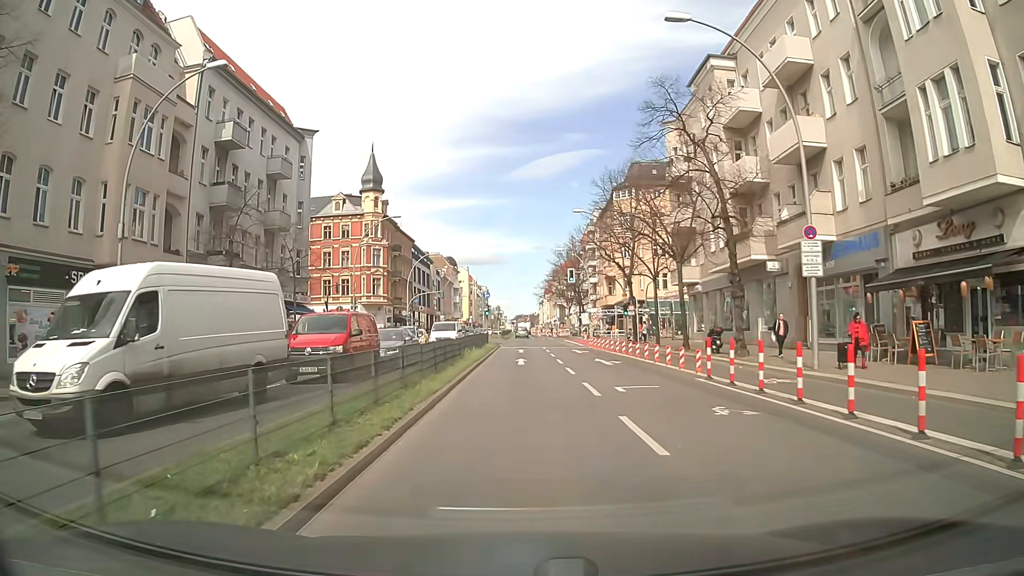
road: primary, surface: asphalt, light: Day
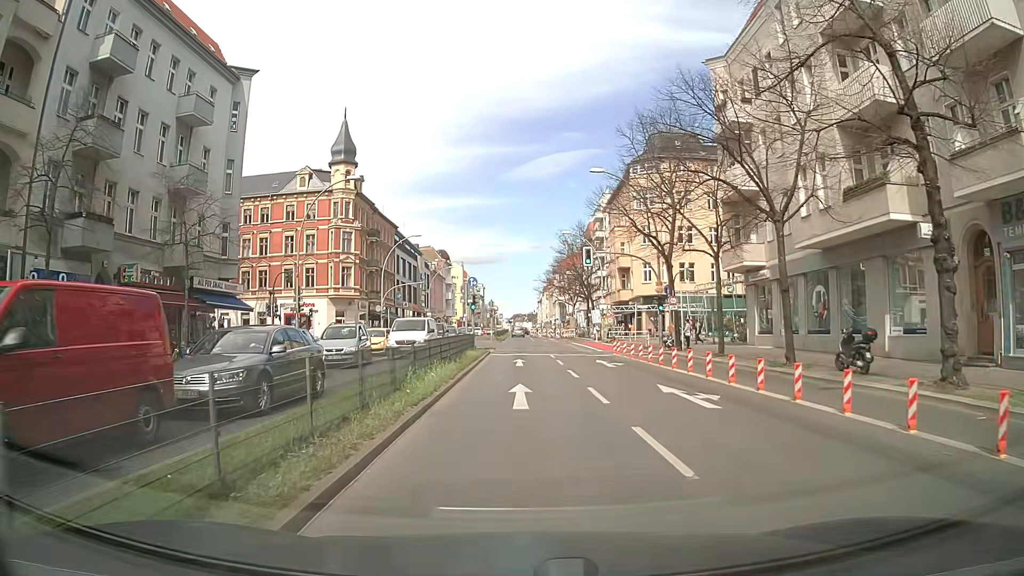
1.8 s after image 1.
(0.0, +13.6) m; 0°
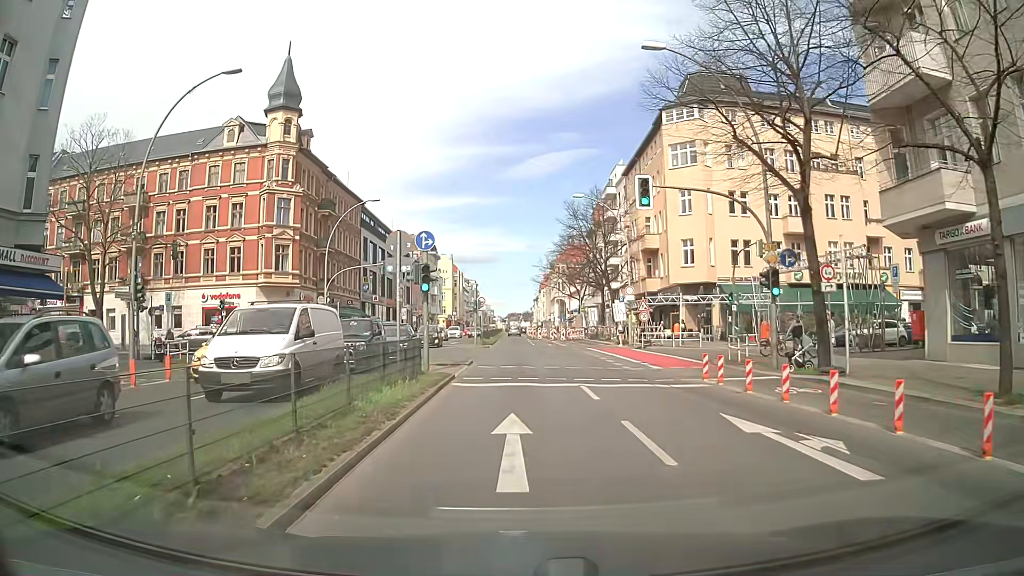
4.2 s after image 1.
(+0.2, +18.1) m; +1°
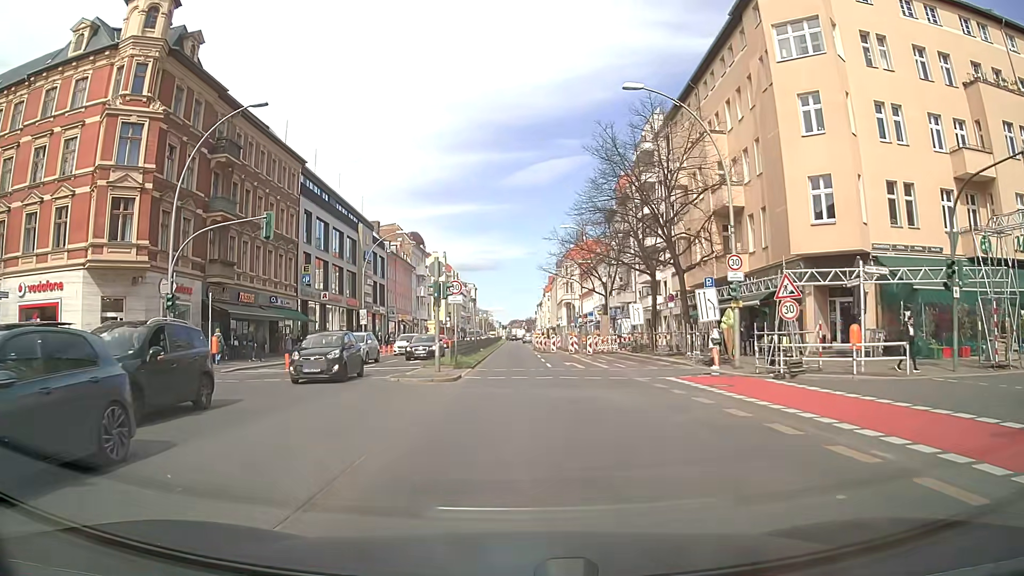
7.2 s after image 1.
(0.0, +22.6) m; 0°
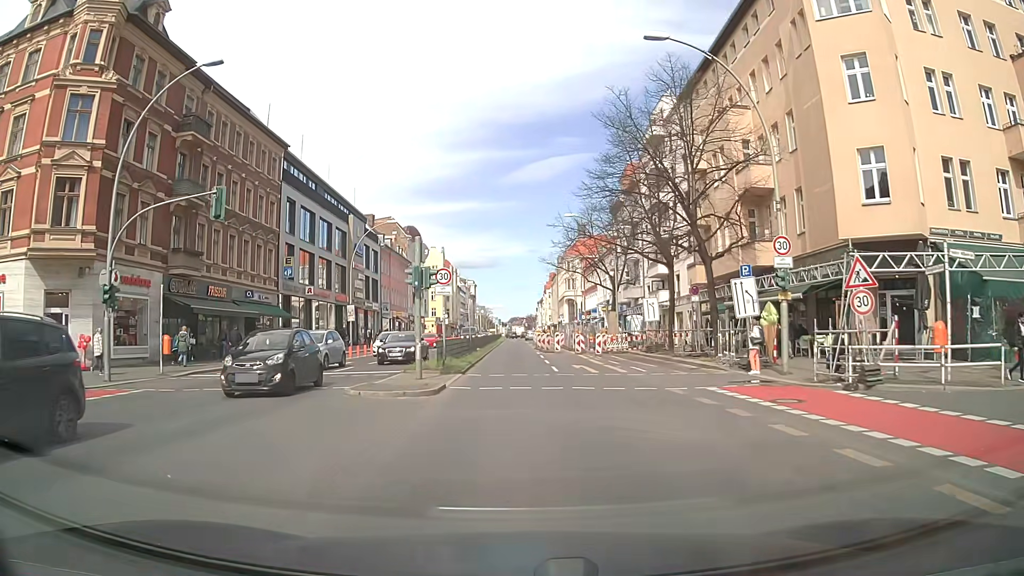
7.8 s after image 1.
(0.0, +4.5) m; -1°
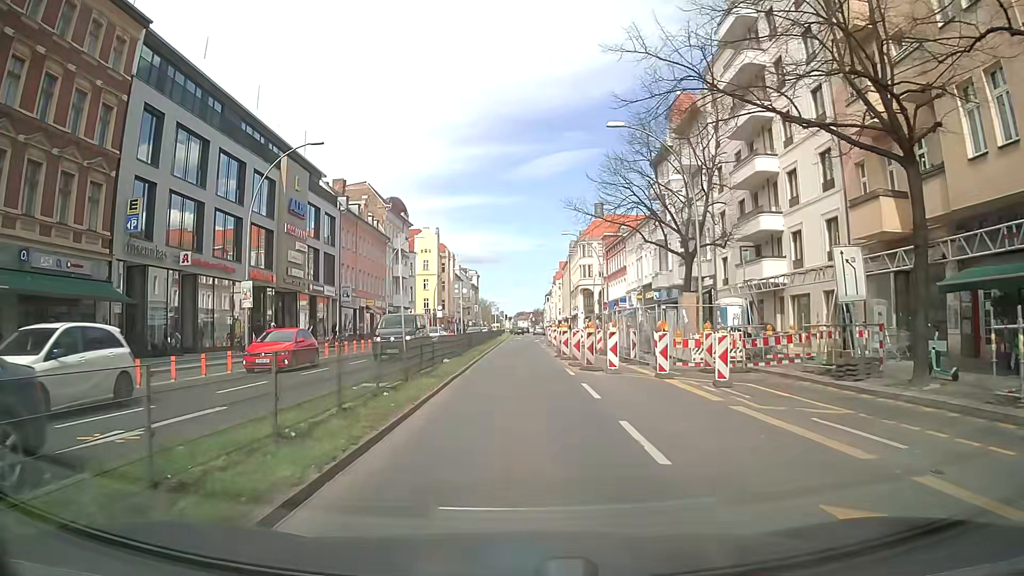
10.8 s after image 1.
(+0.1, +22.5) m; 0°
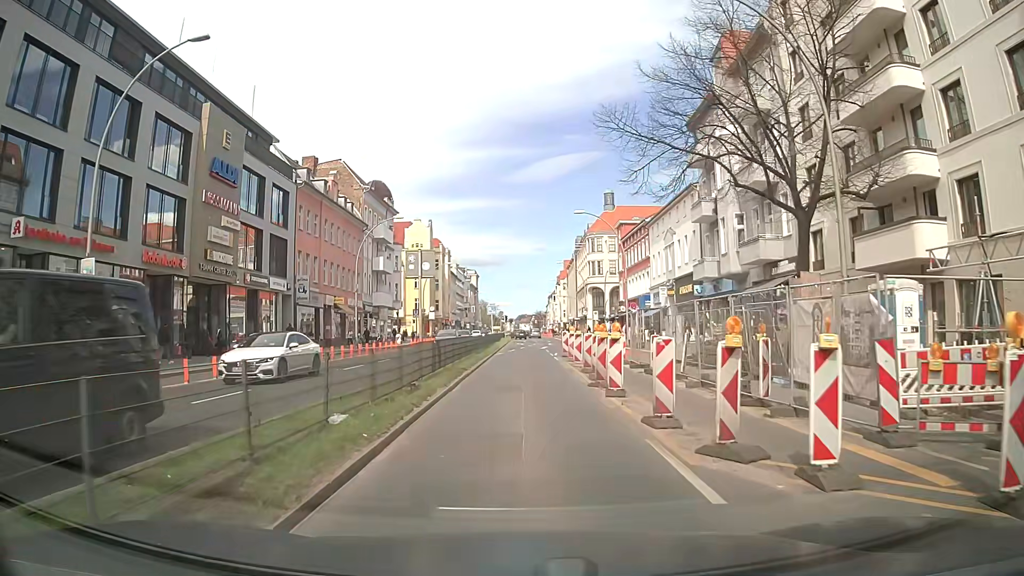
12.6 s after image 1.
(+0.1, +13.6) m; 0°
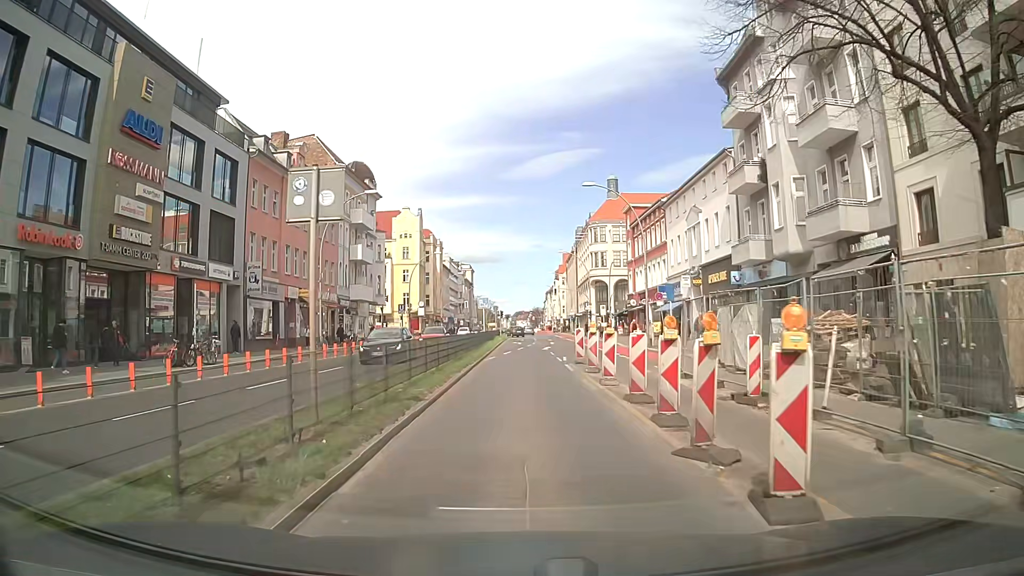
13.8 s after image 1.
(0.0, +9.1) m; 0°
(0, +10) (0, +20) (+1, +30) (+2, +40) (+3, +50) (+3, +60) (+4, +70) (+4, +80) (+3, +90) (+3, +100) m
